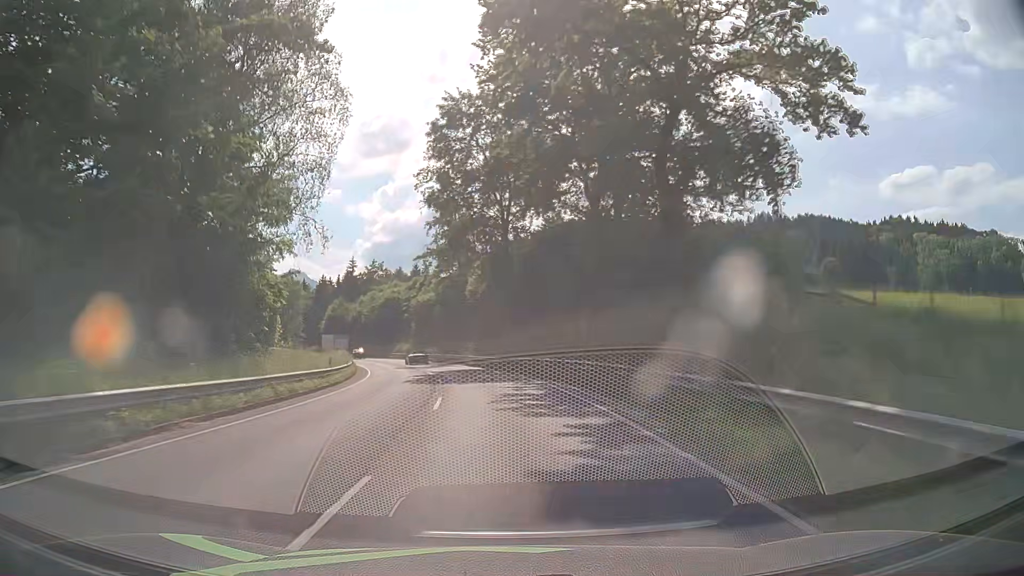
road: primary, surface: asphalt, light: Day
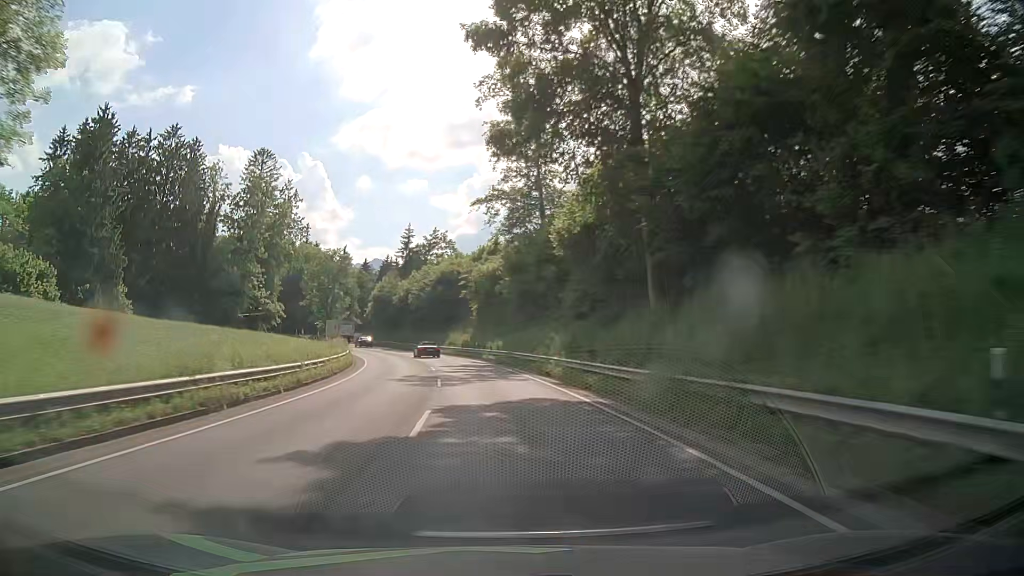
(-1.4, +29.2) m; -6°
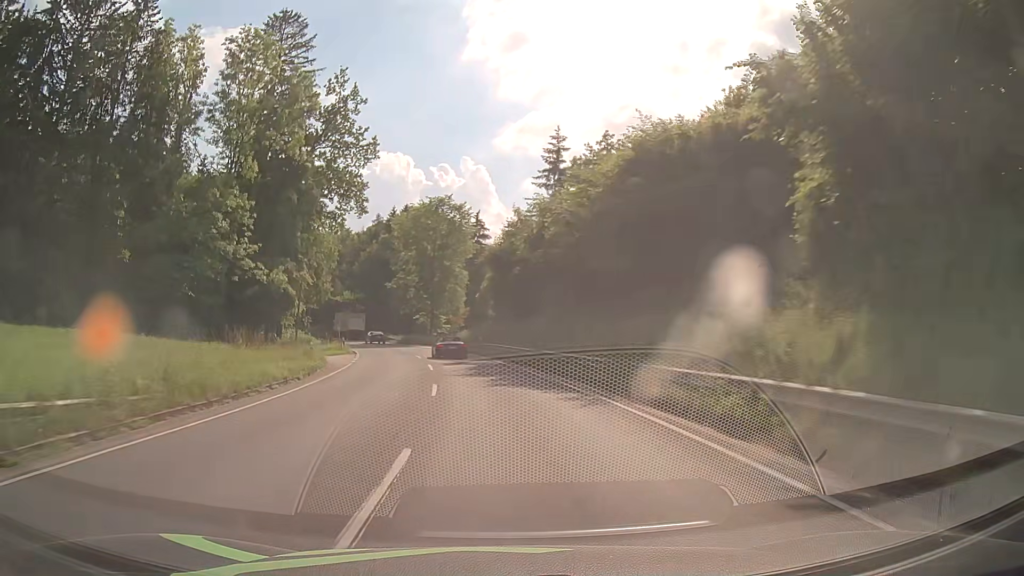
(-6.3, +52.9) m; -14°
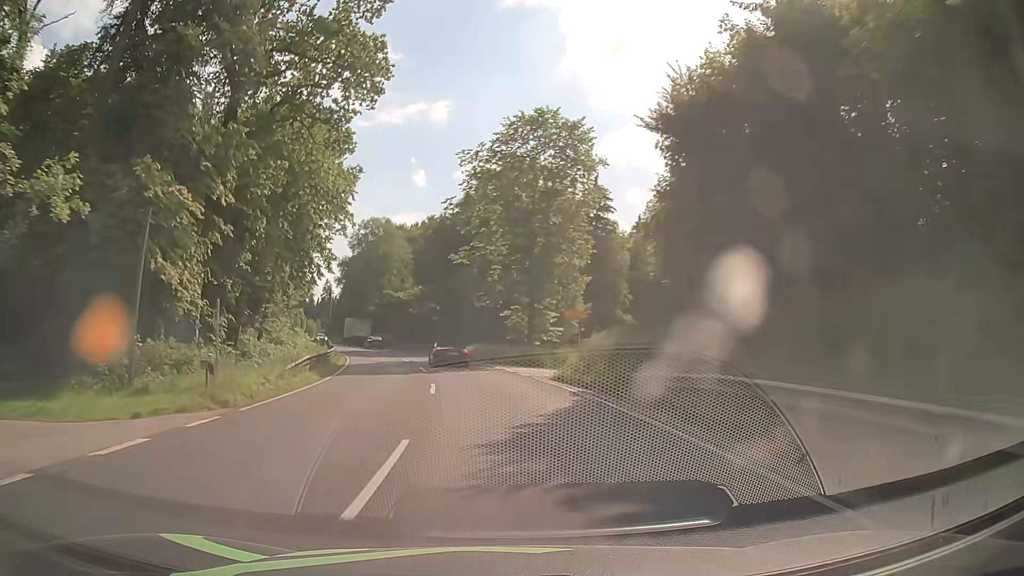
(-3.1, +34.8) m; -10°
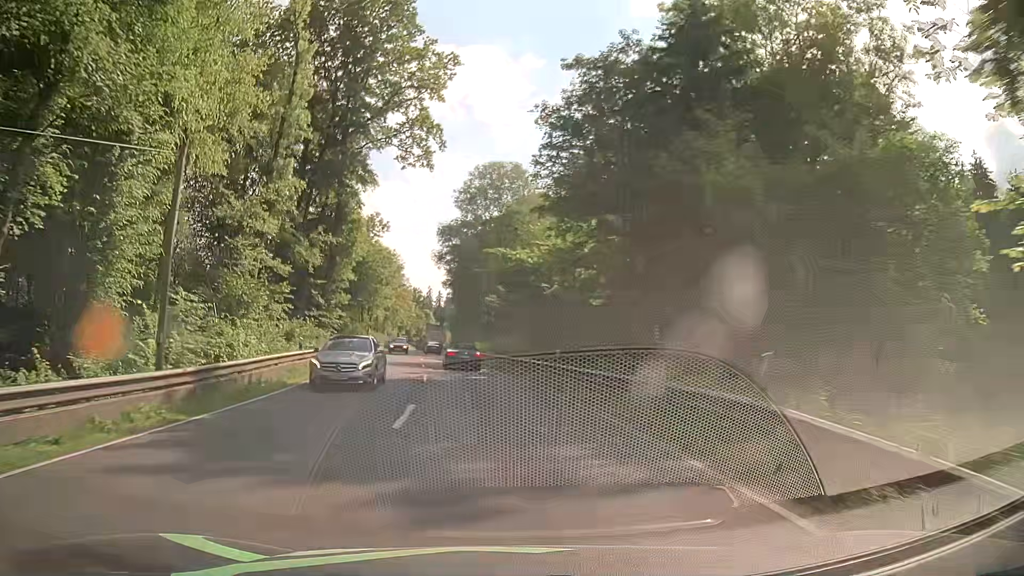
(-4.5, +42.6) m; -13°
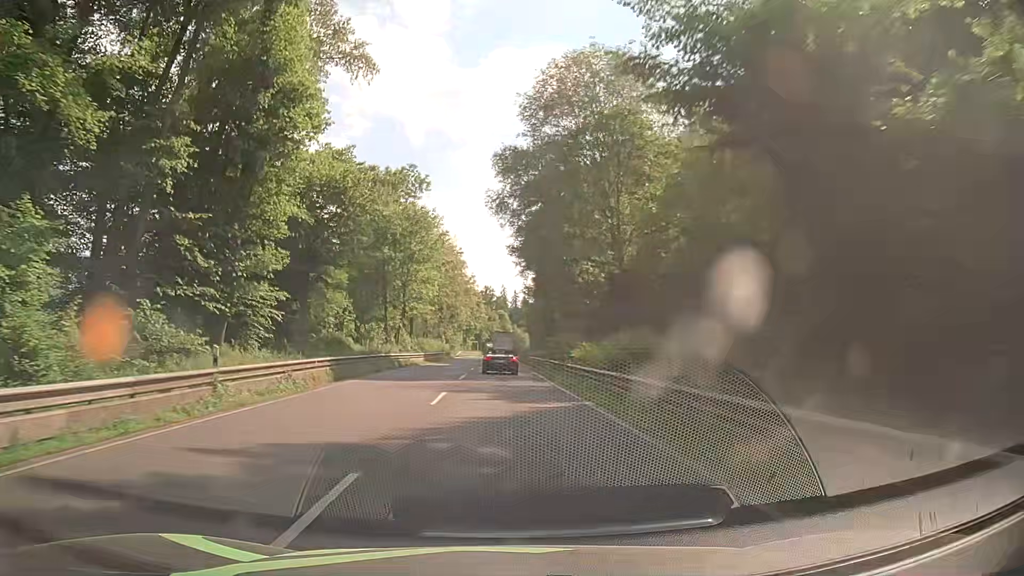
(-1.8, +31.5) m; -6°
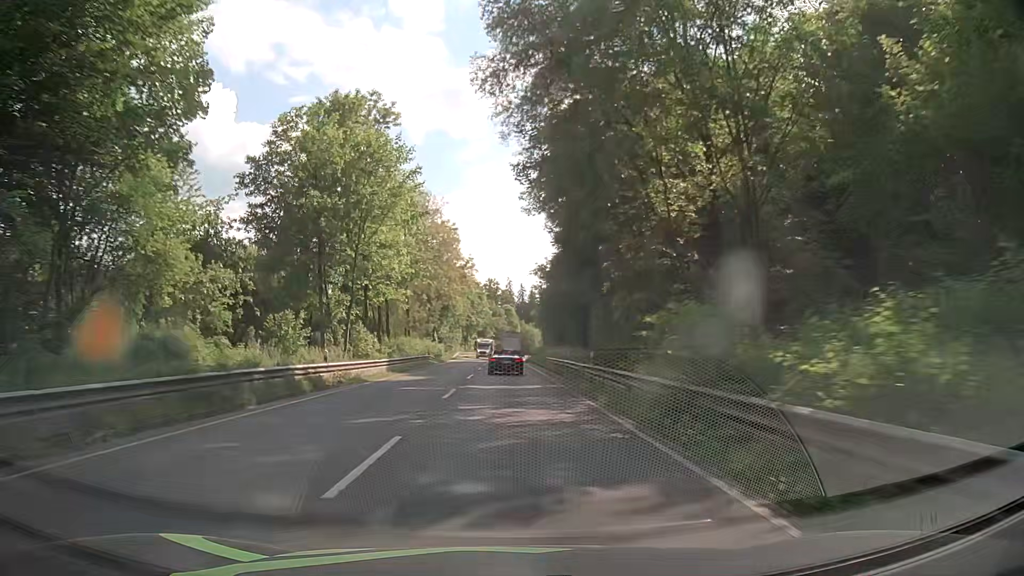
(-0.5, +21.3) m; -1°
